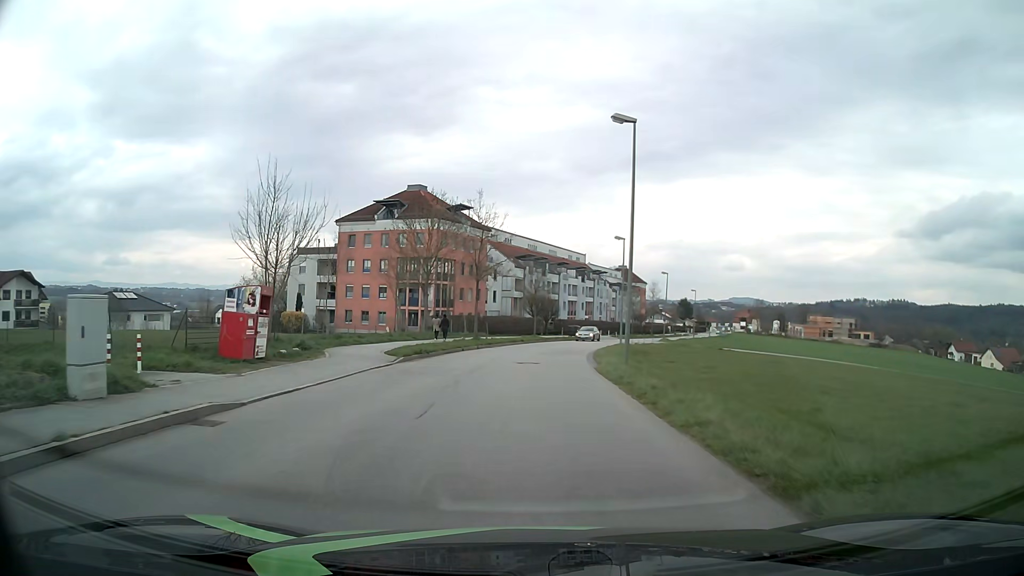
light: Day
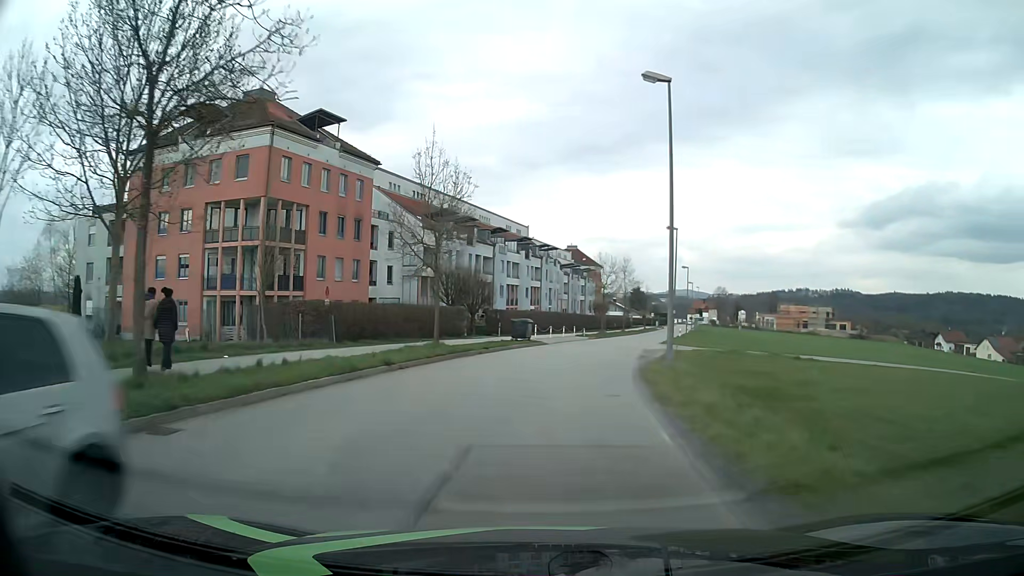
(+1.1, +33.0) m; +5°
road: unclassified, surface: asphalt
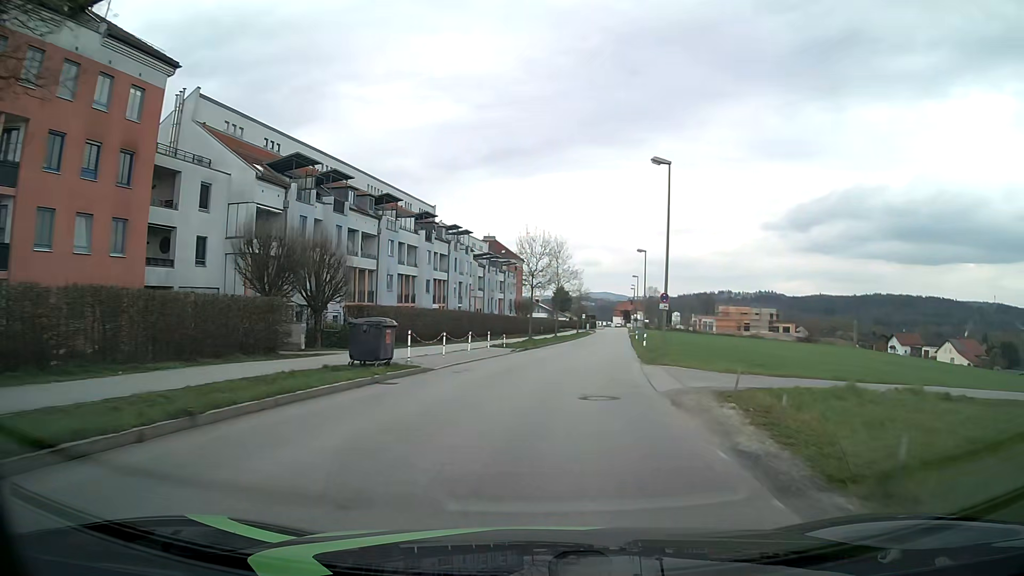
(+1.3, +20.7) m; +7°
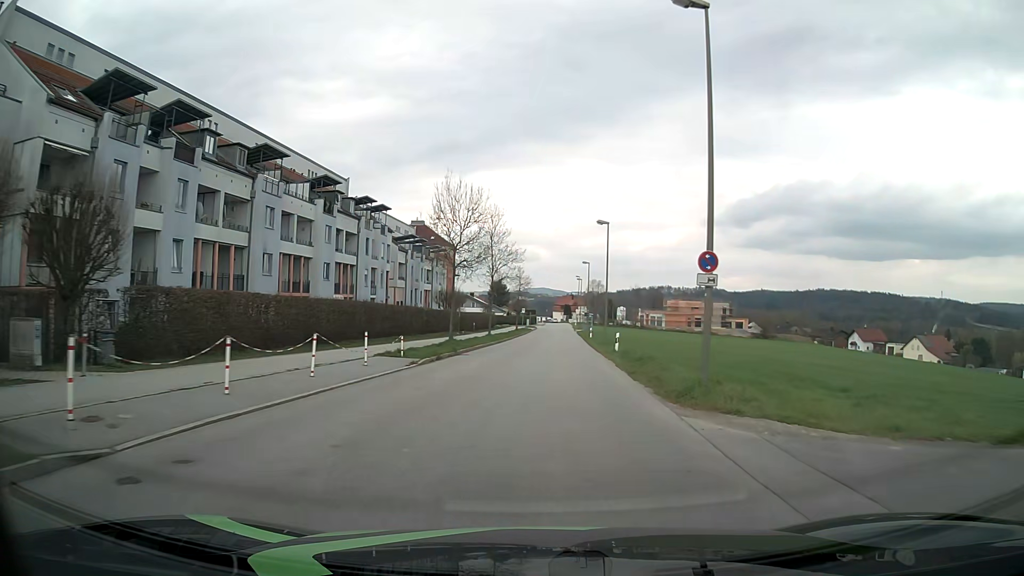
(+0.6, +14.1) m; +5°
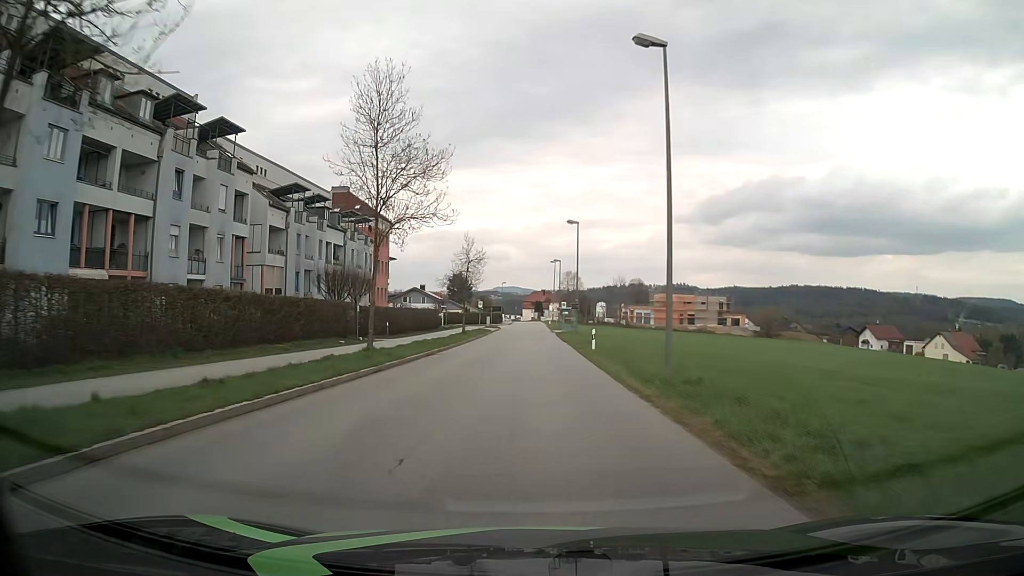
(+1.3, +28.8) m; +3°
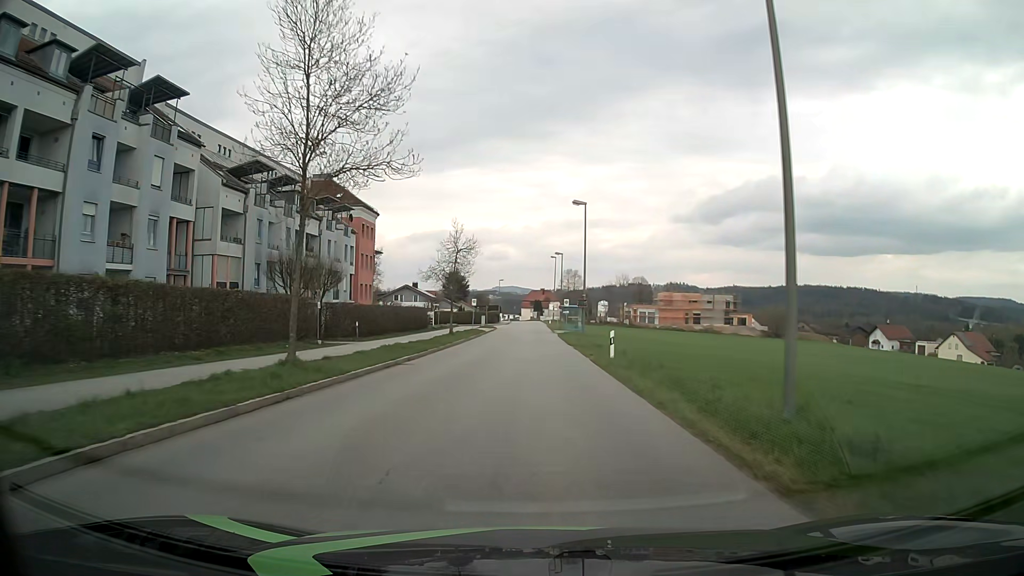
(0.0, +7.3) m; 0°
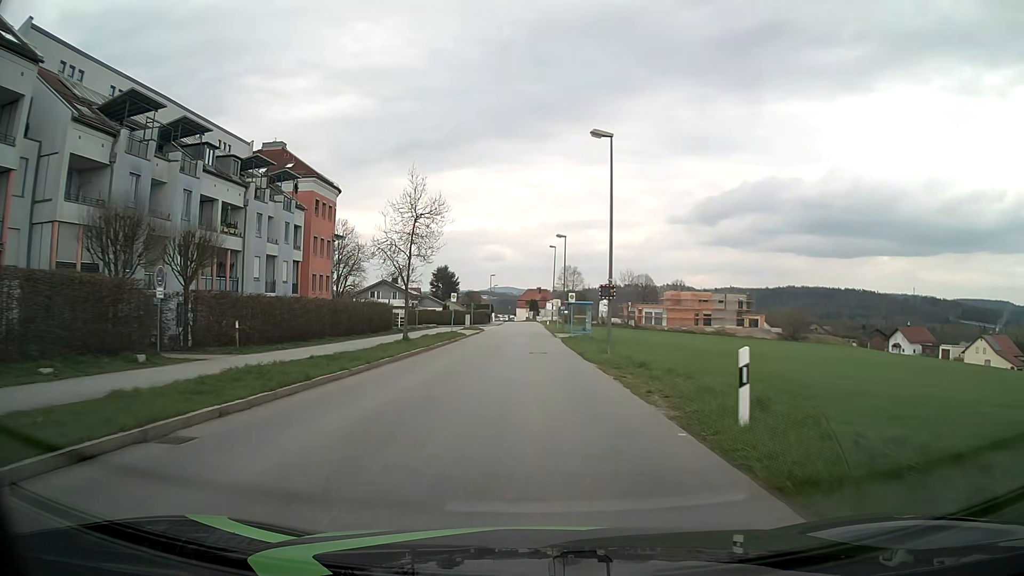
(0.0, +14.5) m; 0°
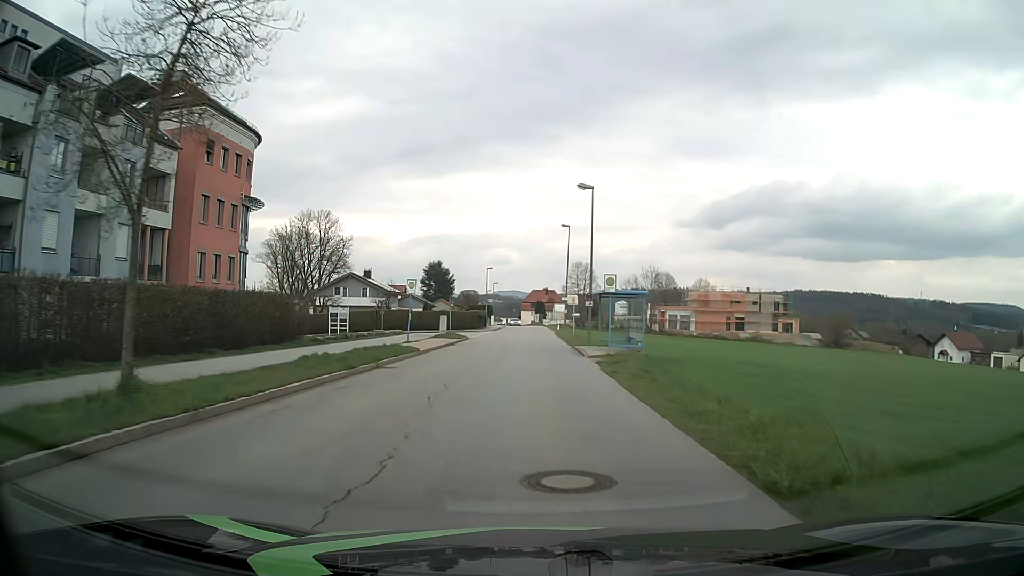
(+0.2, +21.1) m; 0°
(0, +10) (0, +20) (0, +30) (0, +40) (+1, +50) (-1, +60) (-9, +64) (-19, +65) (-29, +65) (-39, +65) m
